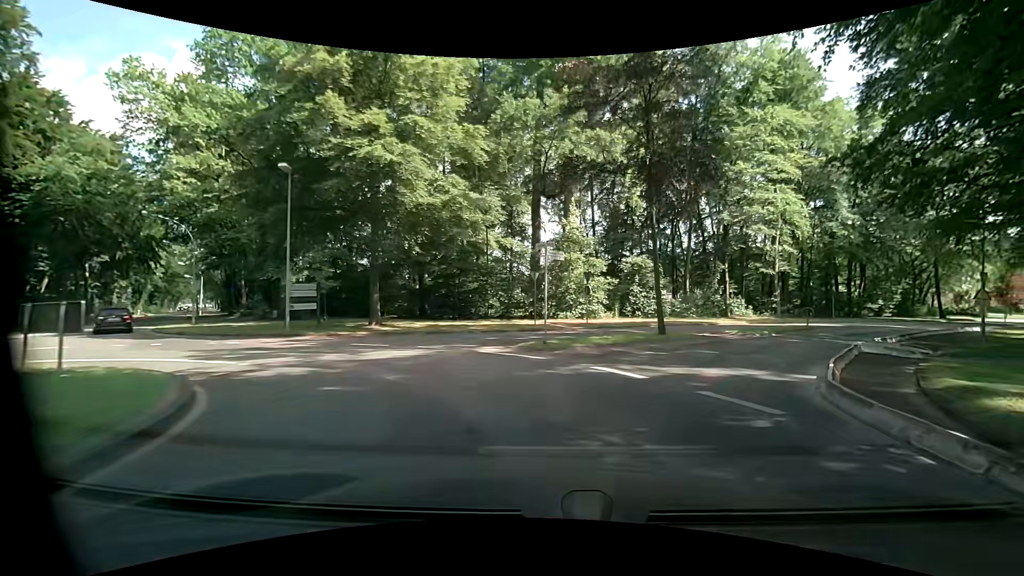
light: Day
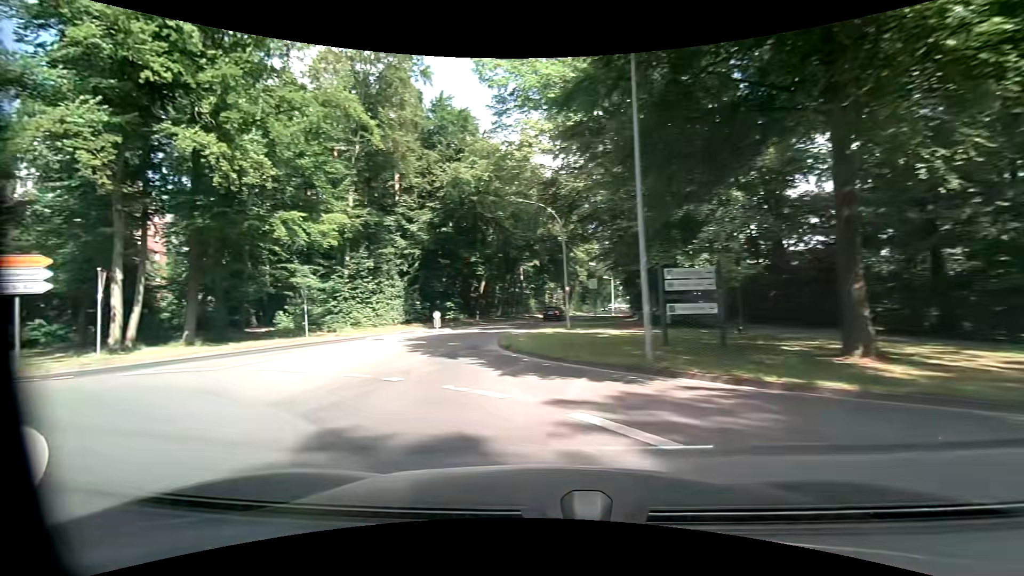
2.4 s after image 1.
(-4.0, +13.3) m; -46°
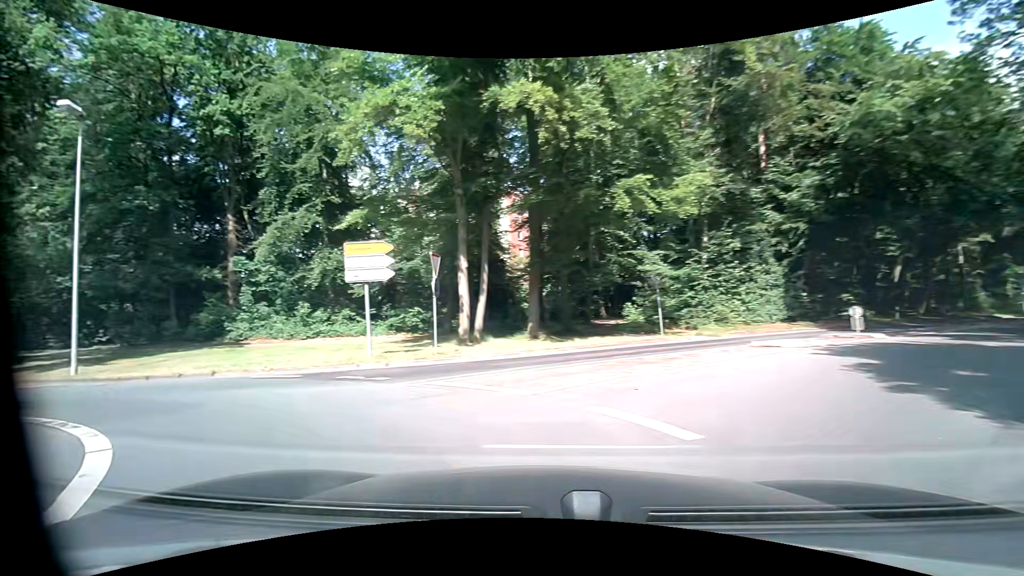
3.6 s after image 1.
(-2.2, +6.6) m; -38°
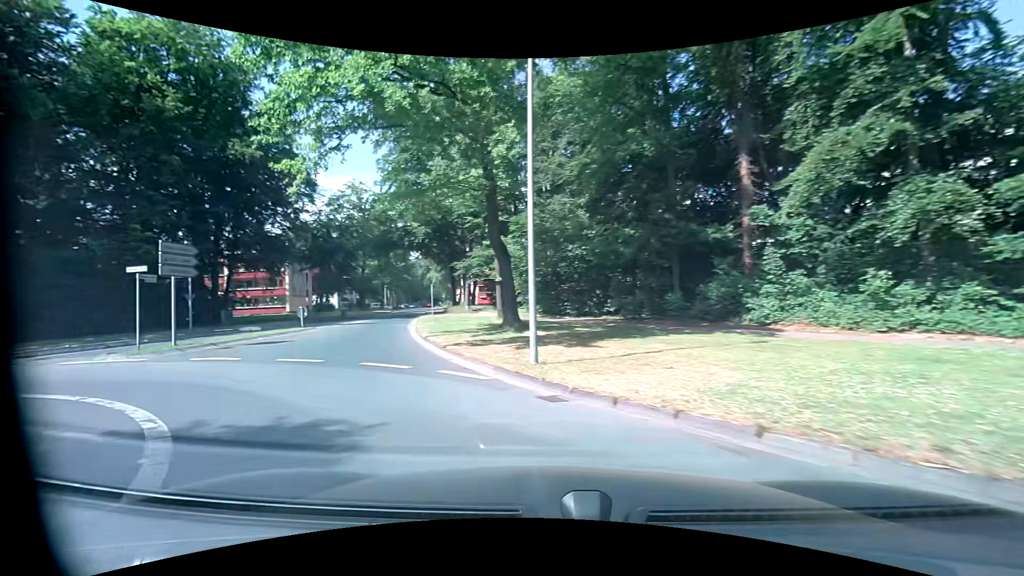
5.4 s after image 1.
(-5.1, +9.5) m; -54°
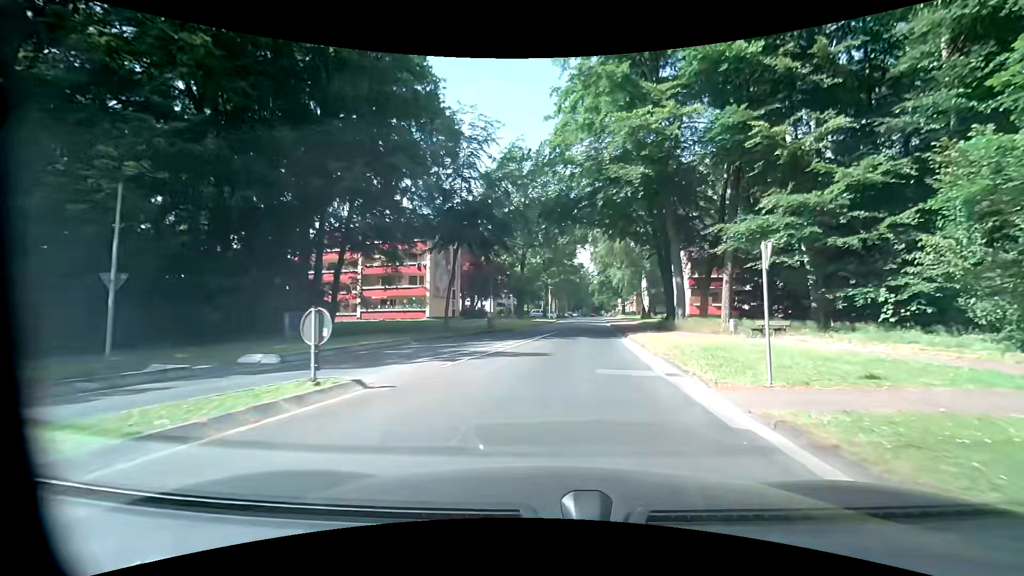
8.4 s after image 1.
(-7.8, +22.3) m; -17°
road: residential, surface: asphalt
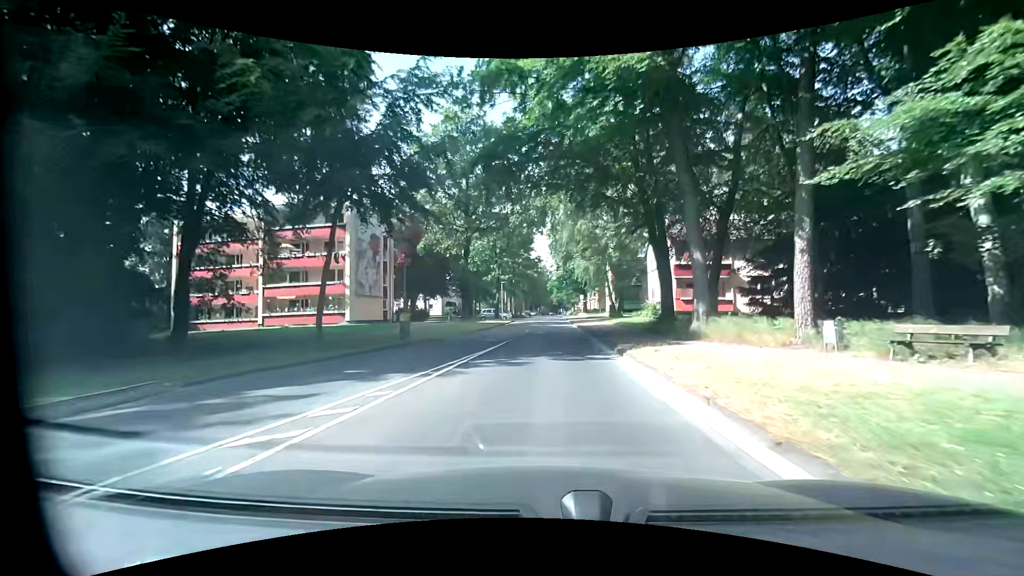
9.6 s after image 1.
(+0.5, +11.6) m; +4°
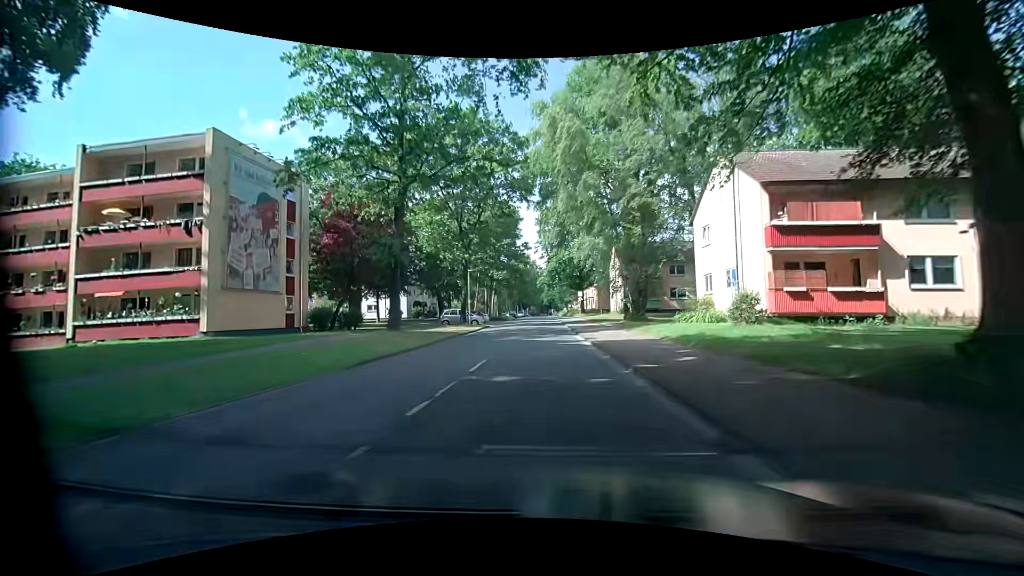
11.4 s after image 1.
(+0.2, +18.7) m; 0°
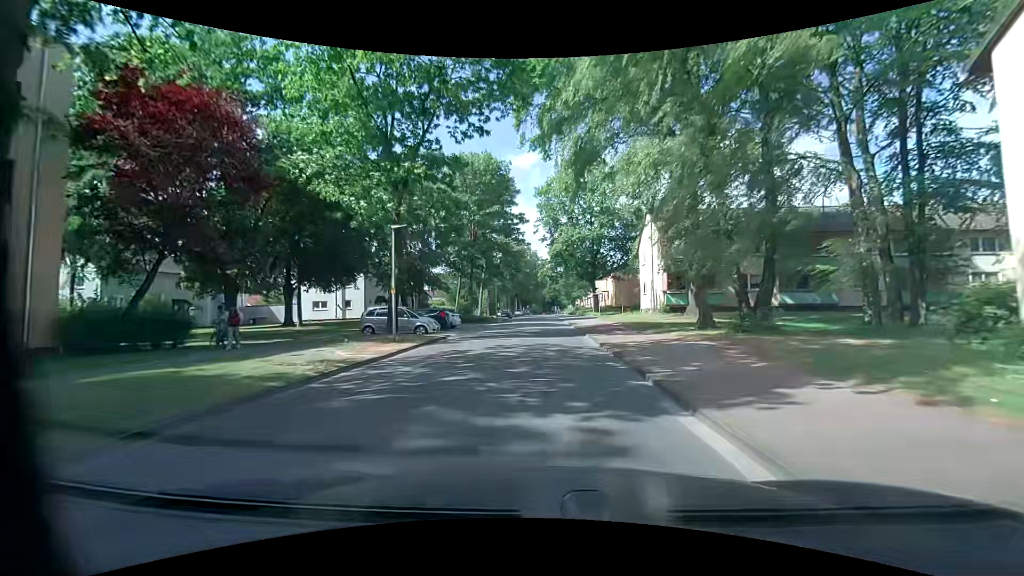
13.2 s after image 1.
(+0.1, +20.5) m; +1°
(0, +10) (0, +20) (0, +30) (0, +40) (0, +50) (0, +60) (0, +70) (0, +80) (0, +90) (0, +100) m
